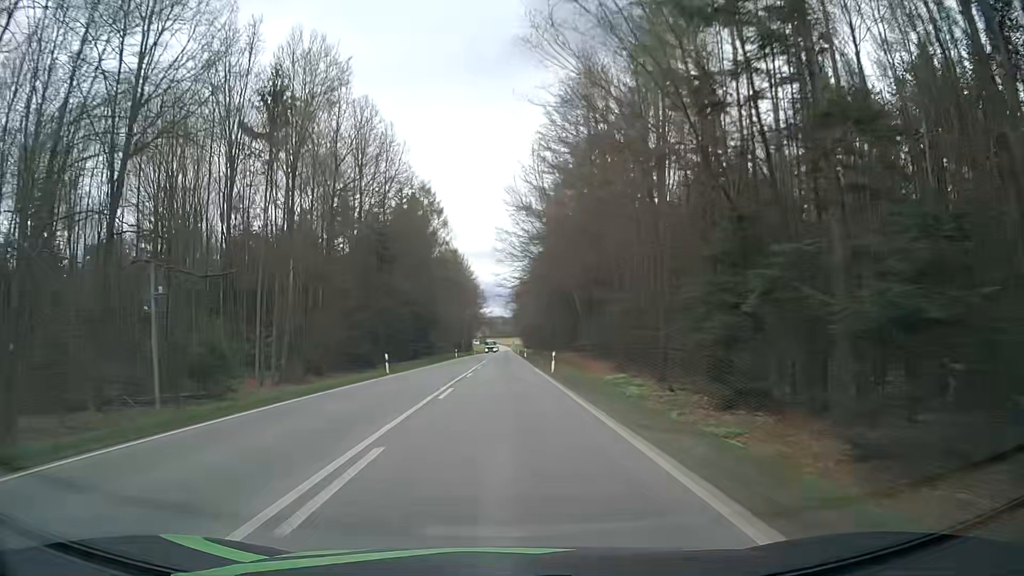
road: secondary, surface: asphalt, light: Day
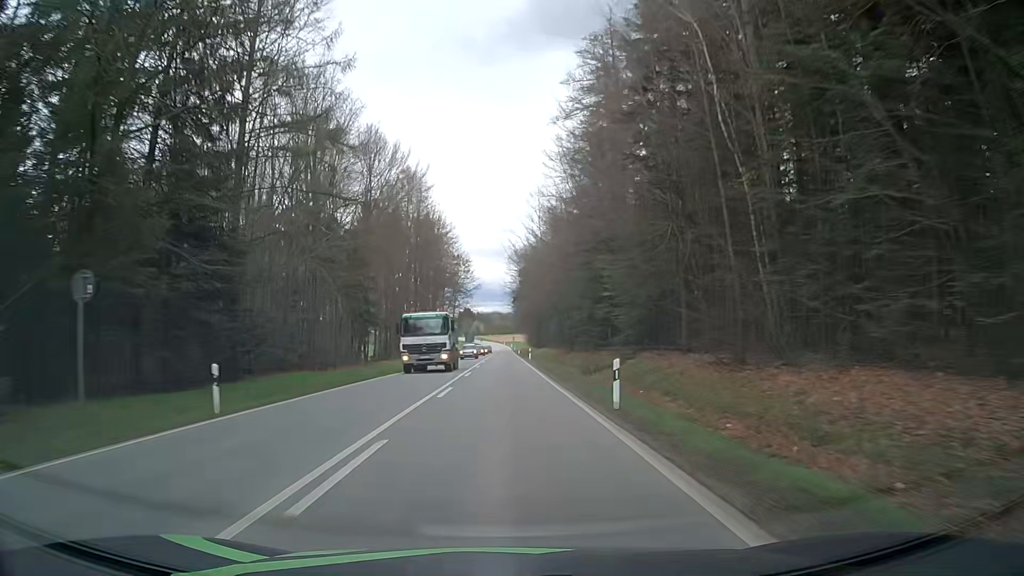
(+0.2, +71.3) m; 0°
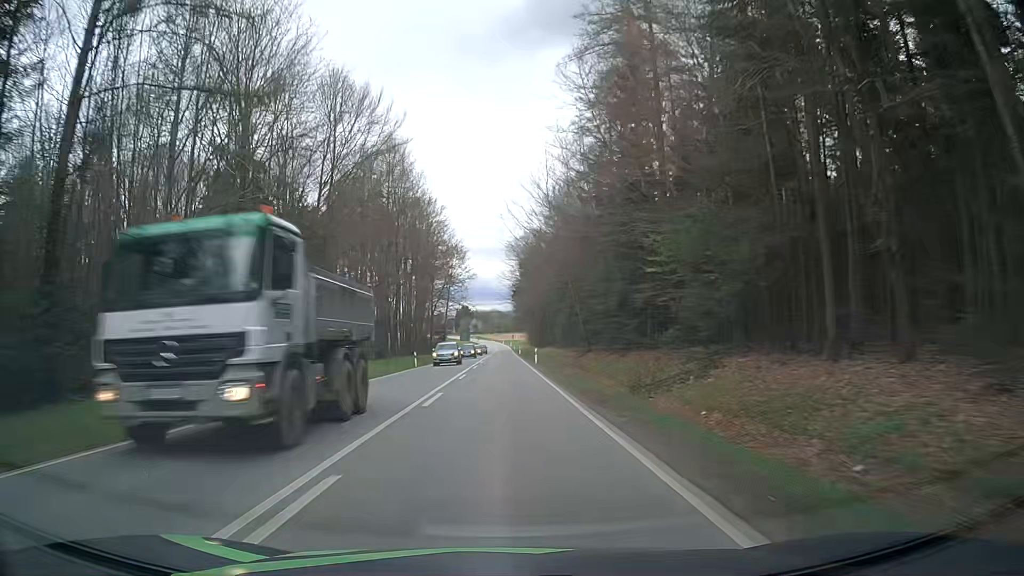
(0.0, +14.5) m; +1°
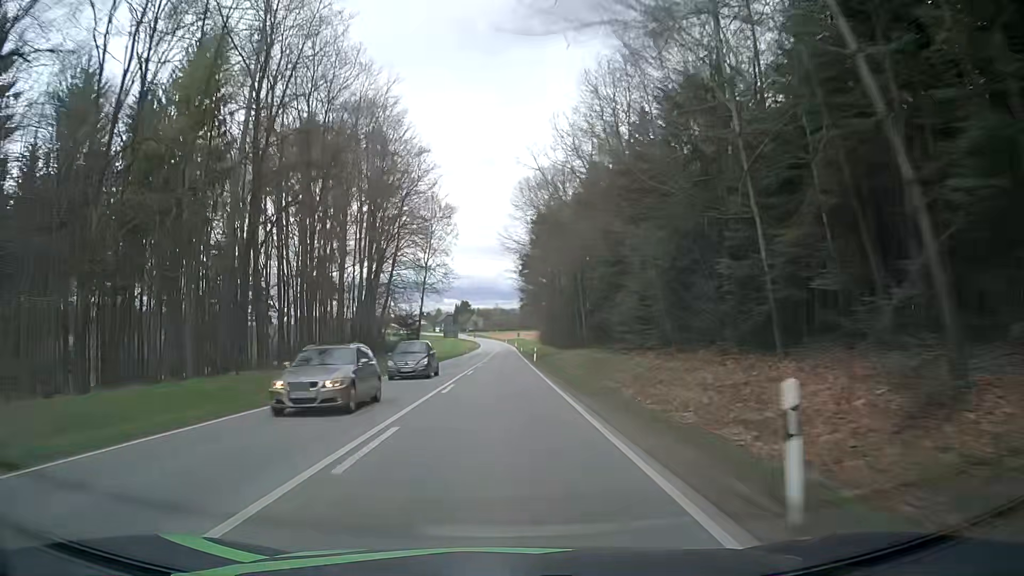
(-0.4, +43.8) m; 0°
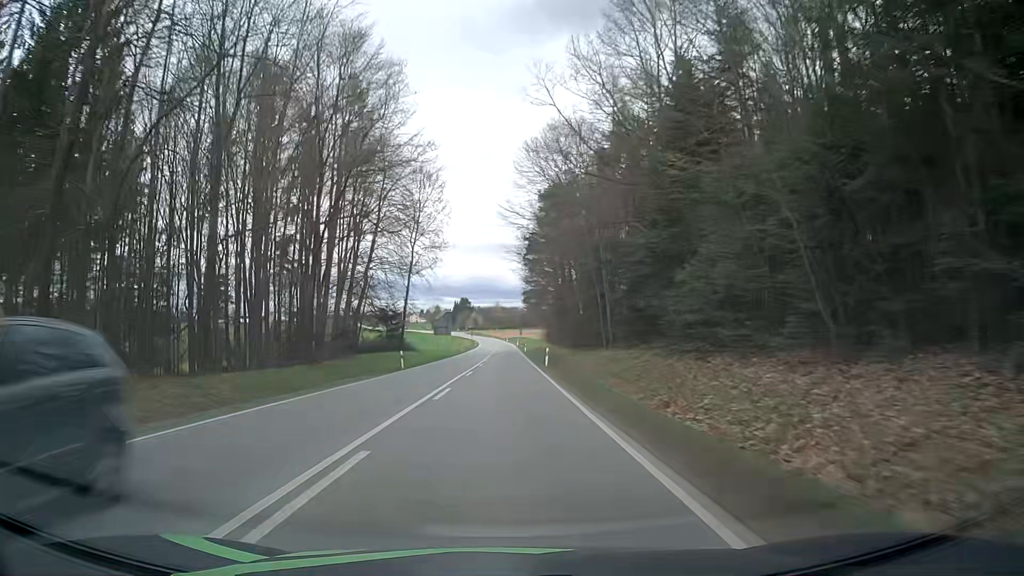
(-0.1, +14.7) m; 0°
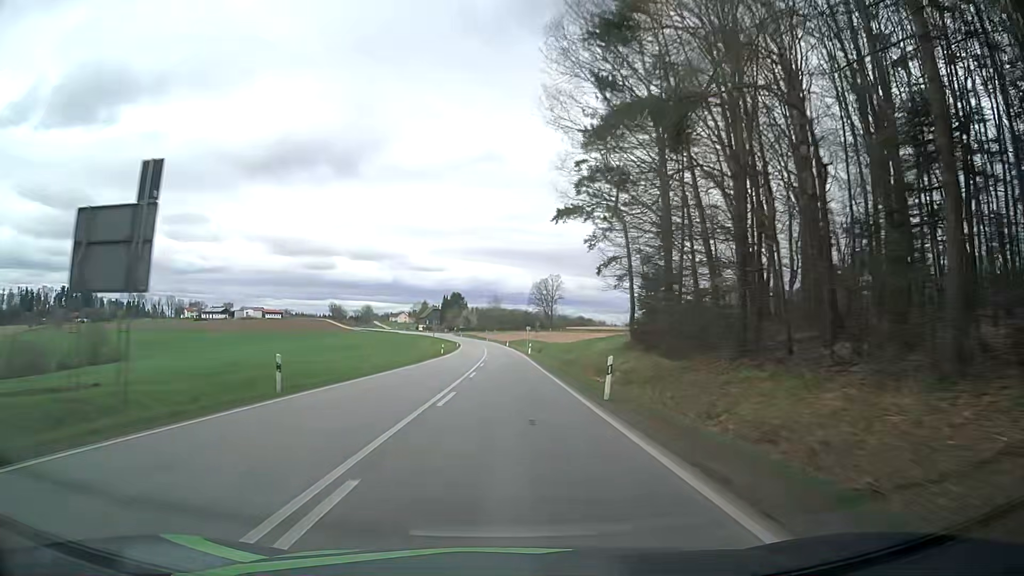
(0.0, +73.6) m; 0°
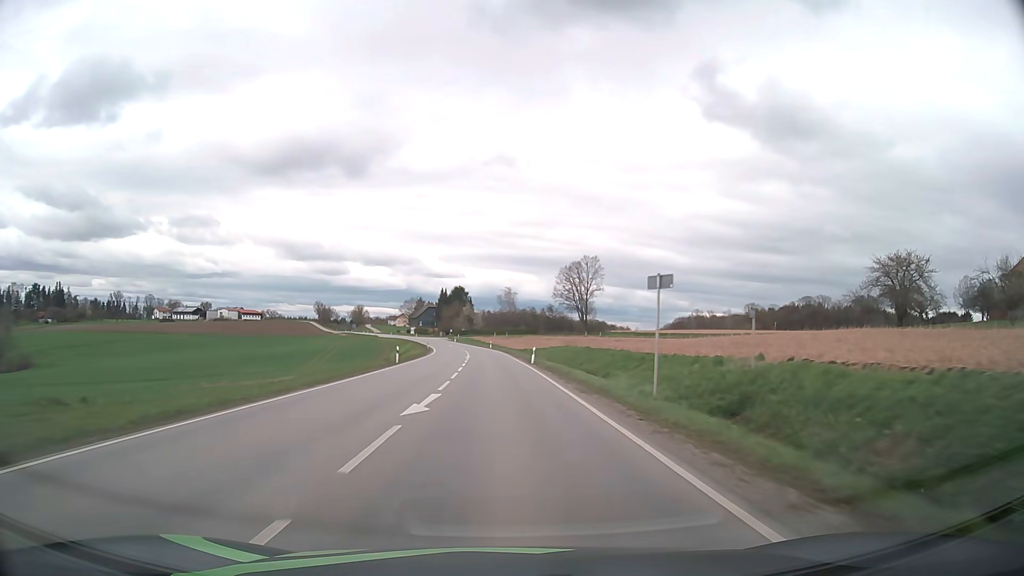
(-0.6, +73.5) m; -1°
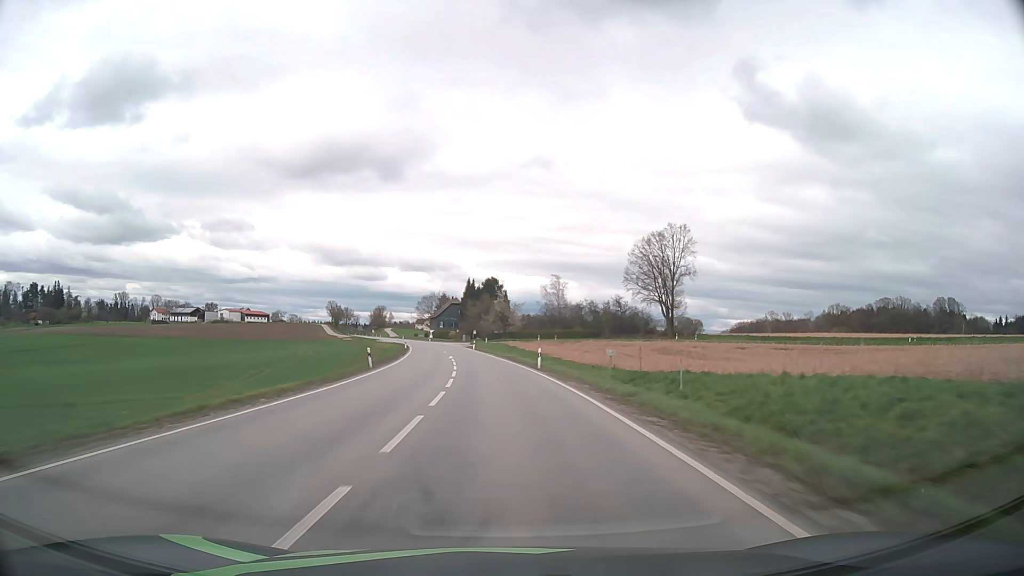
(-1.7, +58.6) m; -3°
(0, +10) (0, +20) (-1, +30) (-1, +40) (-2, +50) (-3, +60) (-4, +70) (-6, +80) (-7, +90) (-9, +100) m
